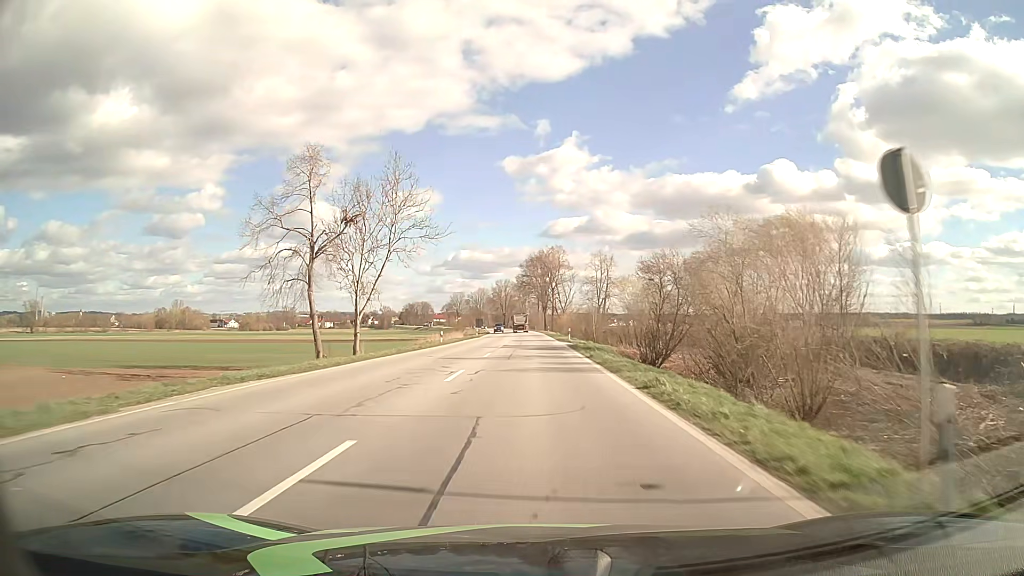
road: primary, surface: asphalt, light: Day
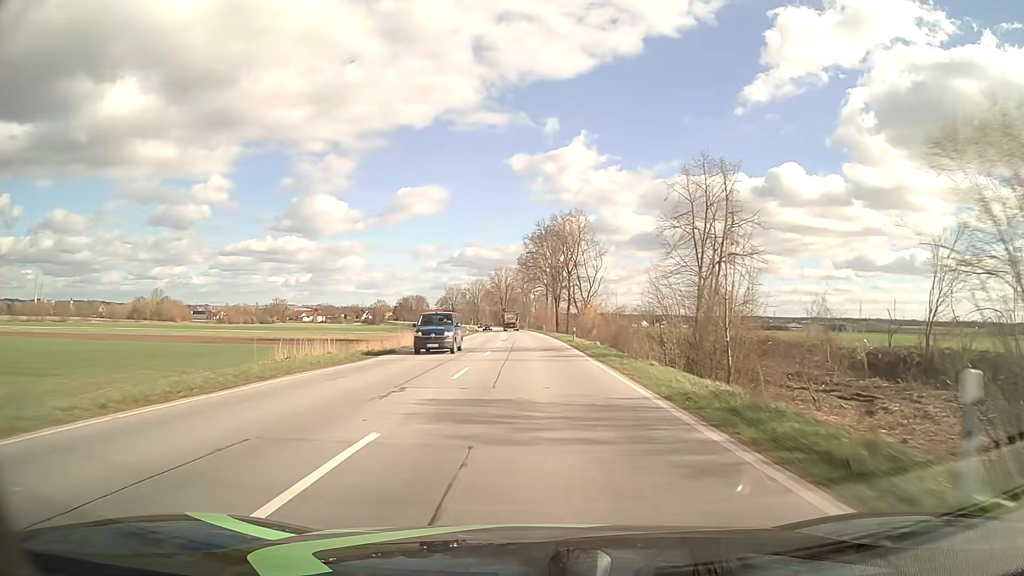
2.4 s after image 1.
(-0.3, +49.3) m; -1°
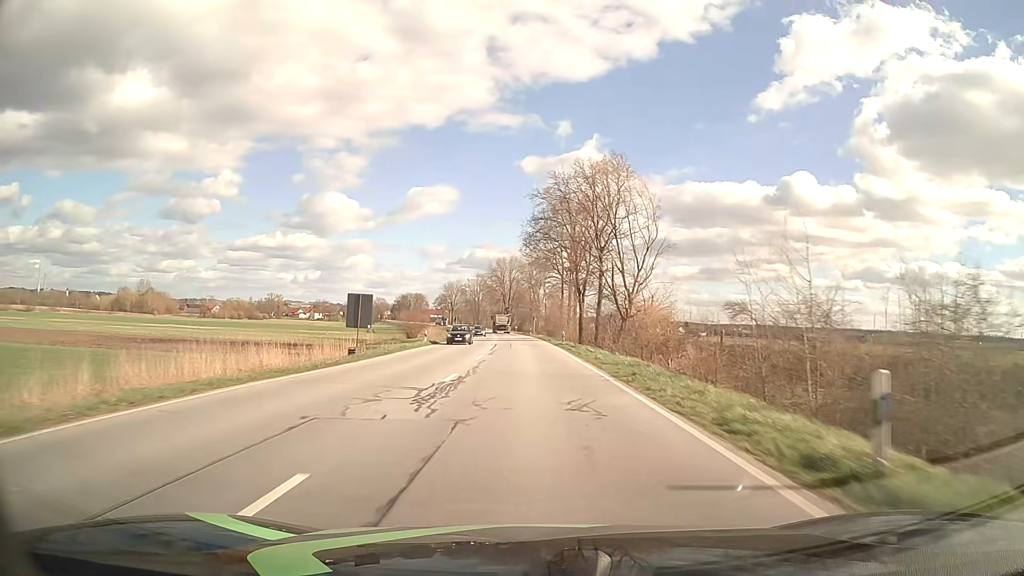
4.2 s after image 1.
(-0.1, +39.5) m; -1°
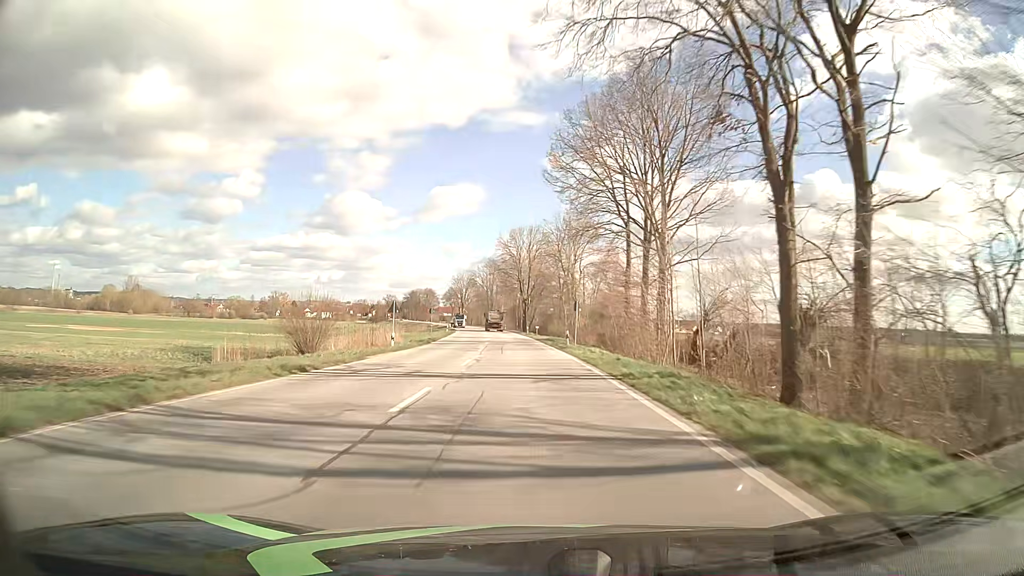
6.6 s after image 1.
(-0.8, +54.7) m; -2°
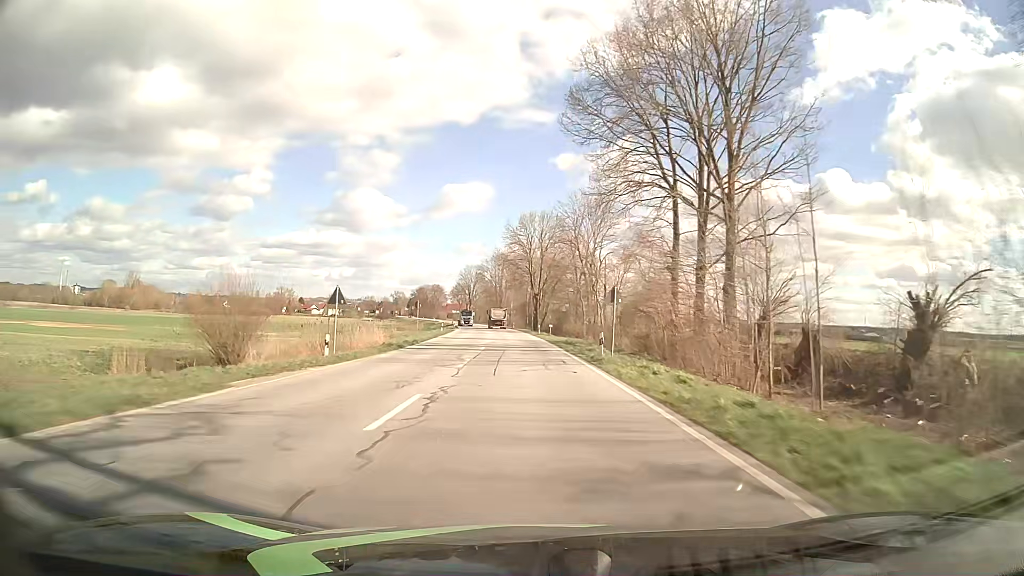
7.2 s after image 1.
(-0.1, +14.2) m; -1°
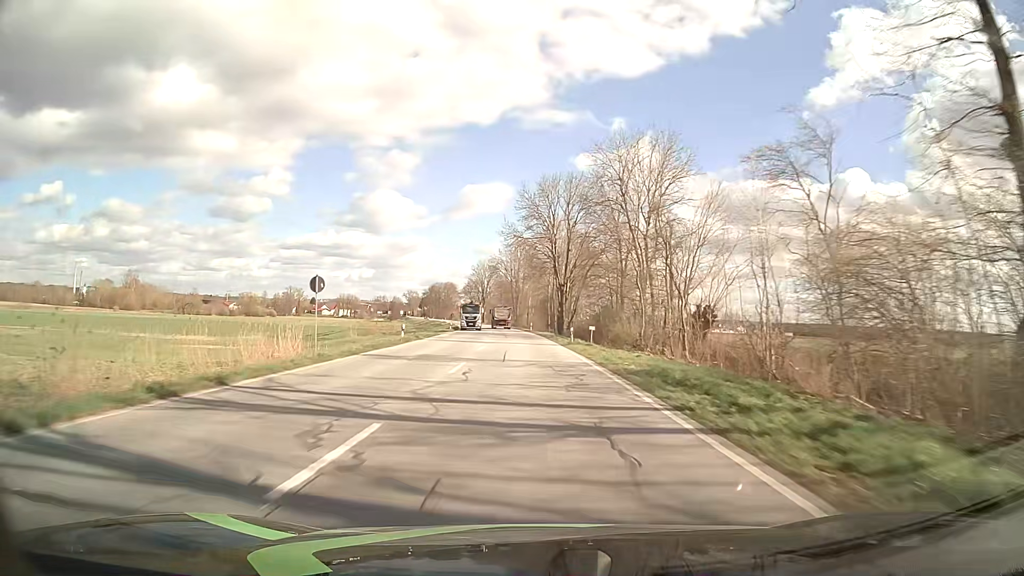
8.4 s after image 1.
(-0.4, +29.2) m; -2°
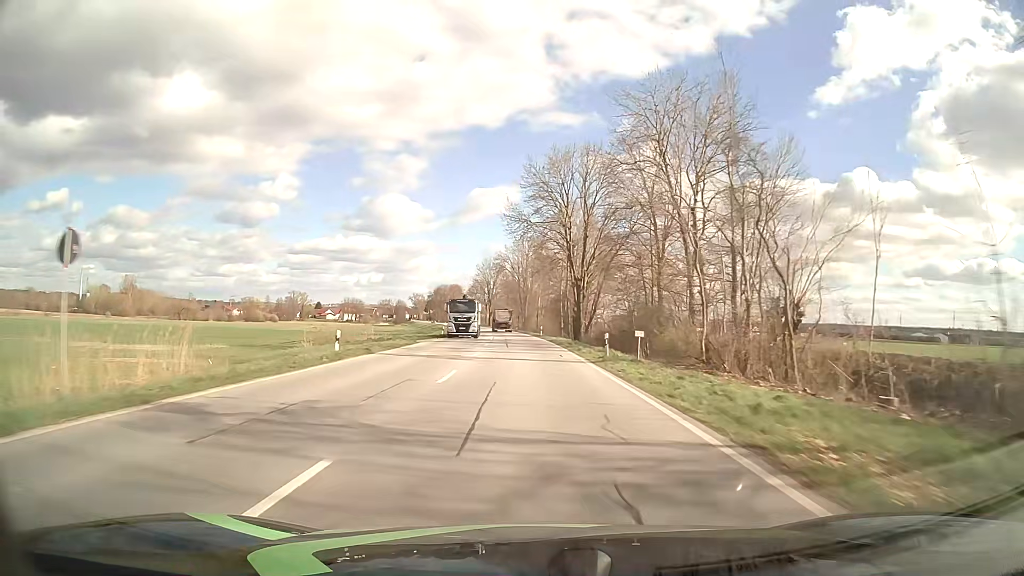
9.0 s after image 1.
(-0.1, +14.9) m; -1°
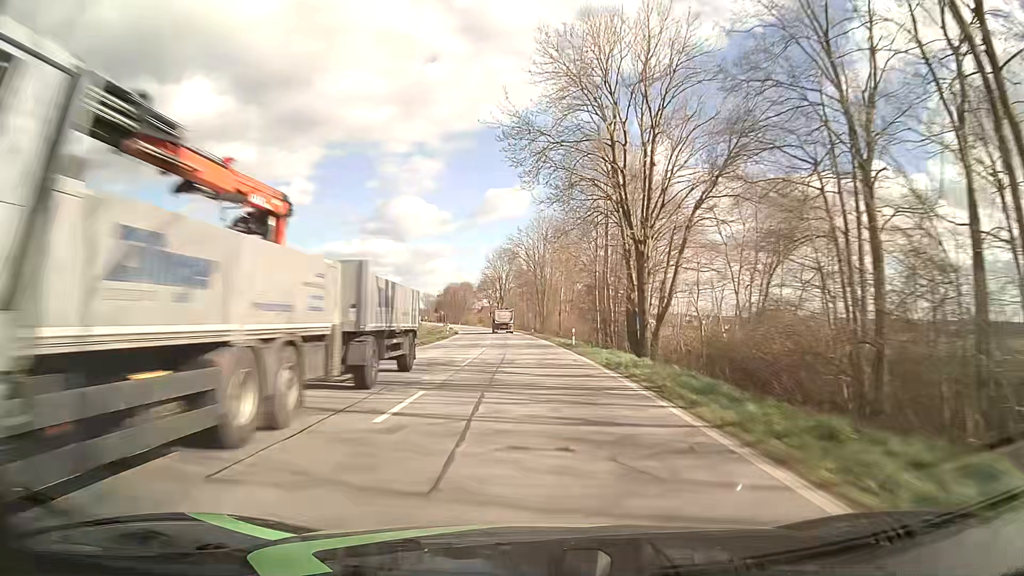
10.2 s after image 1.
(-0.5, +30.3) m; -2°
(0, +10) (0, +20) (0, +30) (-1, +40) (-1, +50) (-2, +60) (-2, +70) (-3, +80) (-4, +90) (-5, +100) m
